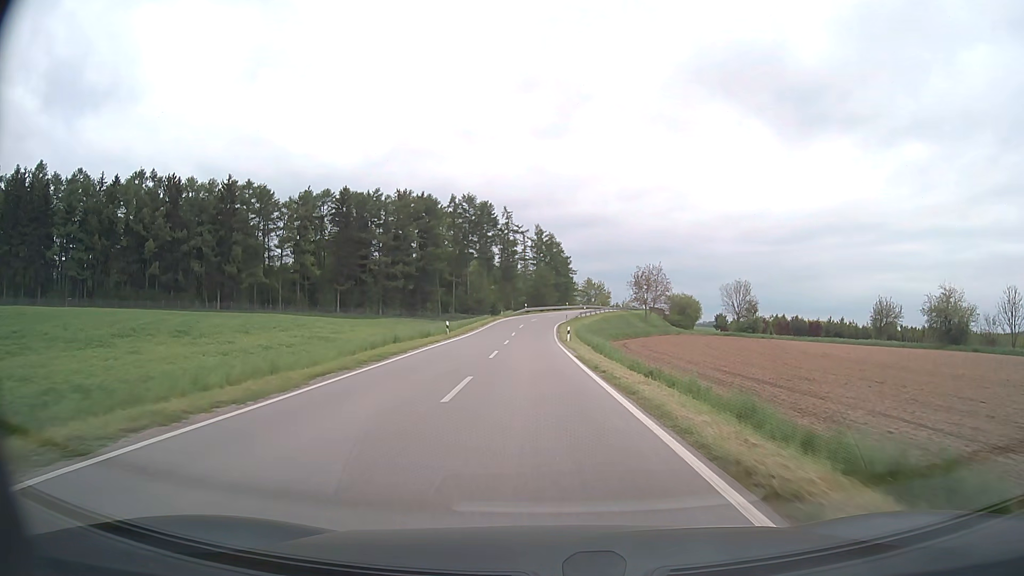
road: secondary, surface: asphalt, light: Day
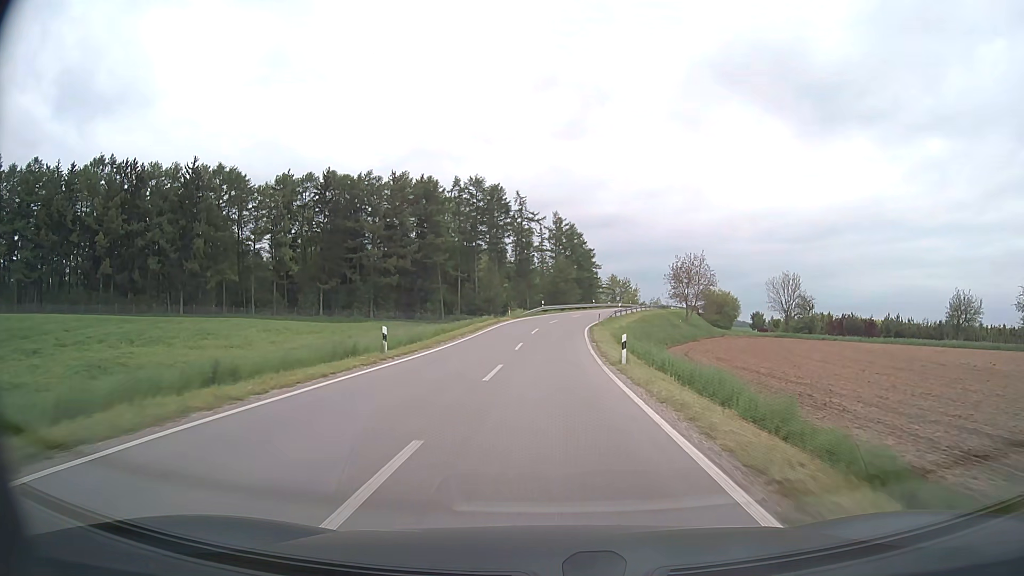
(-0.4, +20.6) m; -1°
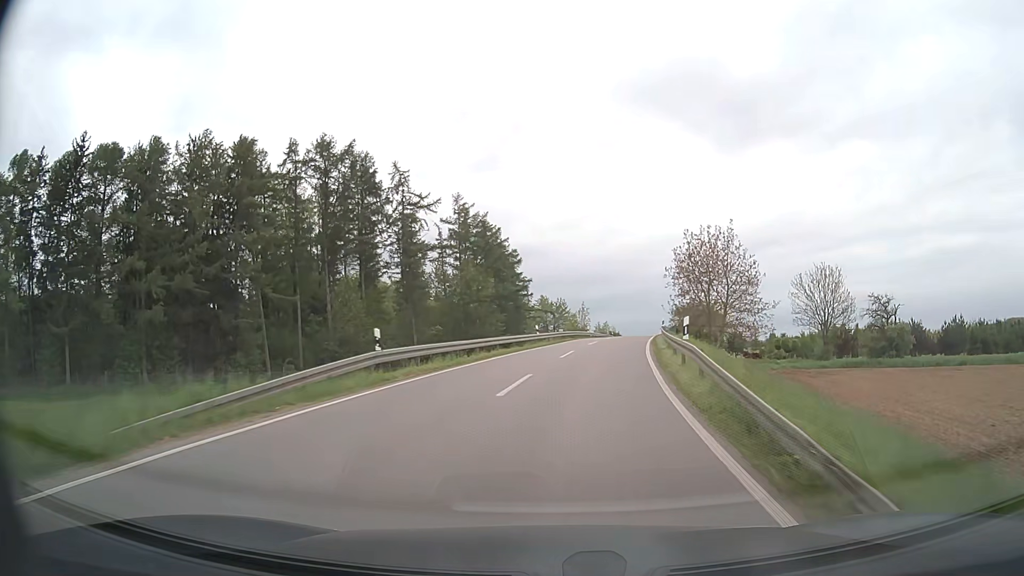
(+1.5, +50.6) m; +7°
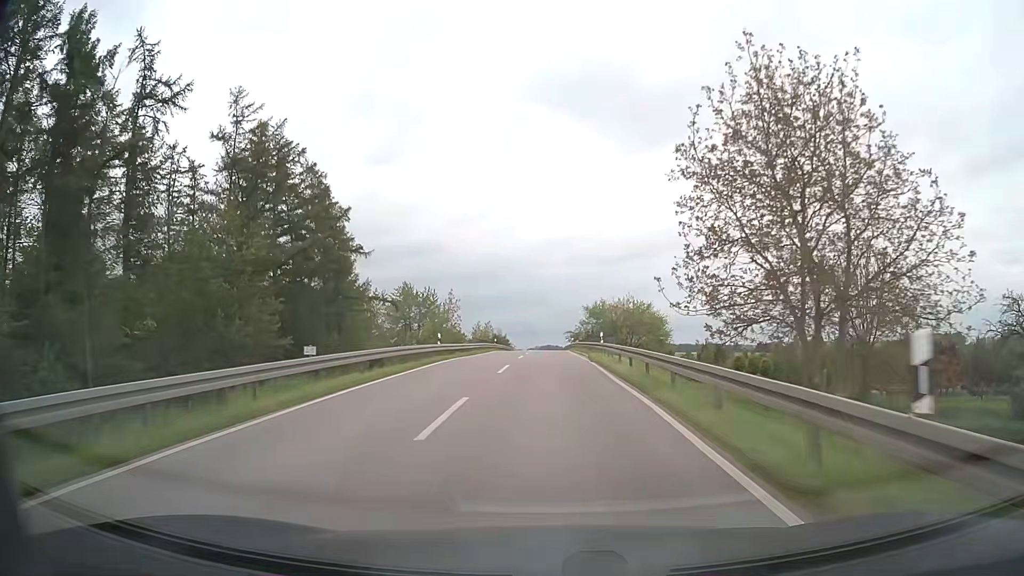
(+4.0, +39.5) m; +9°
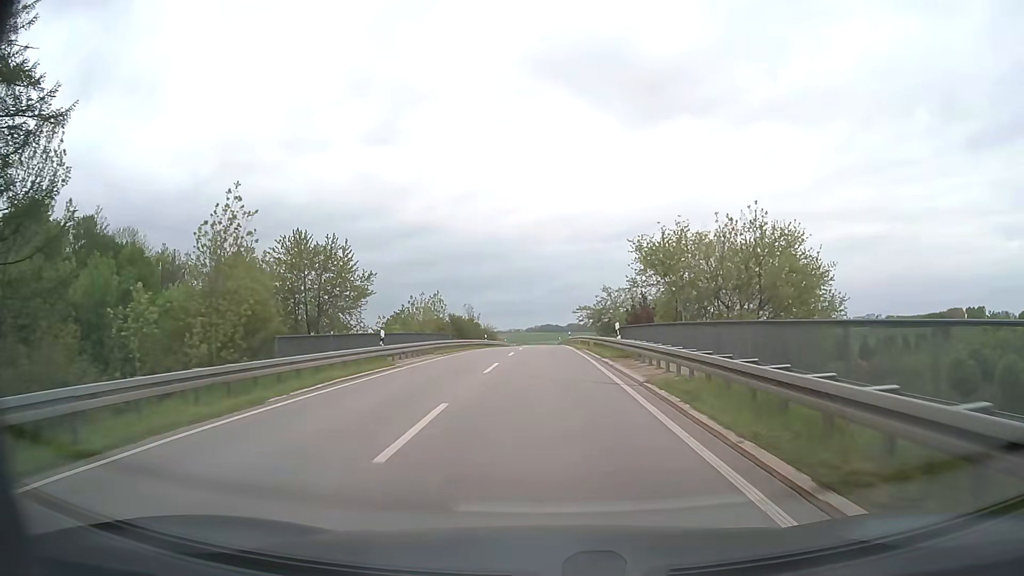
(+0.4, +49.3) m; 0°
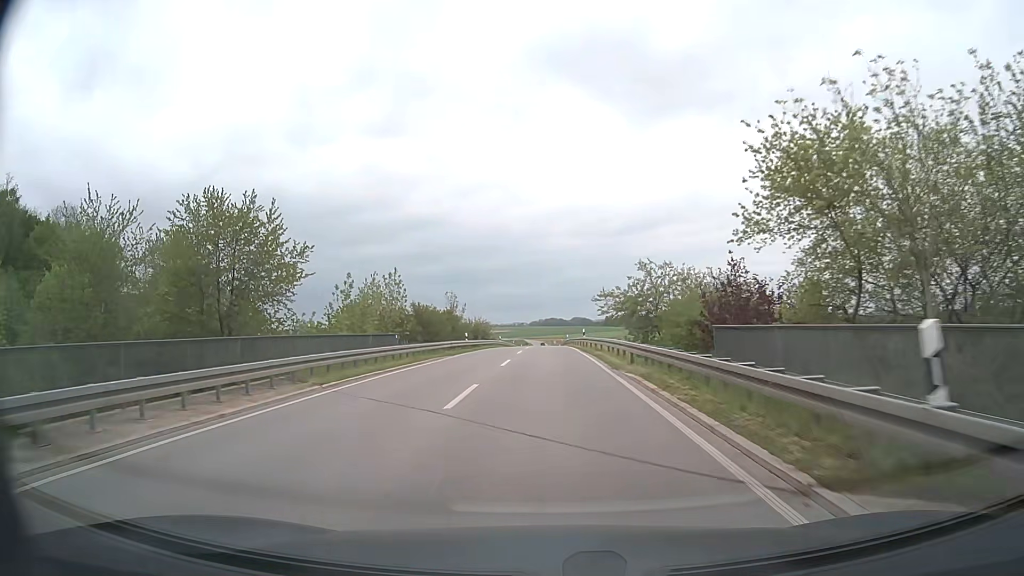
(0.0, +19.6) m; 0°
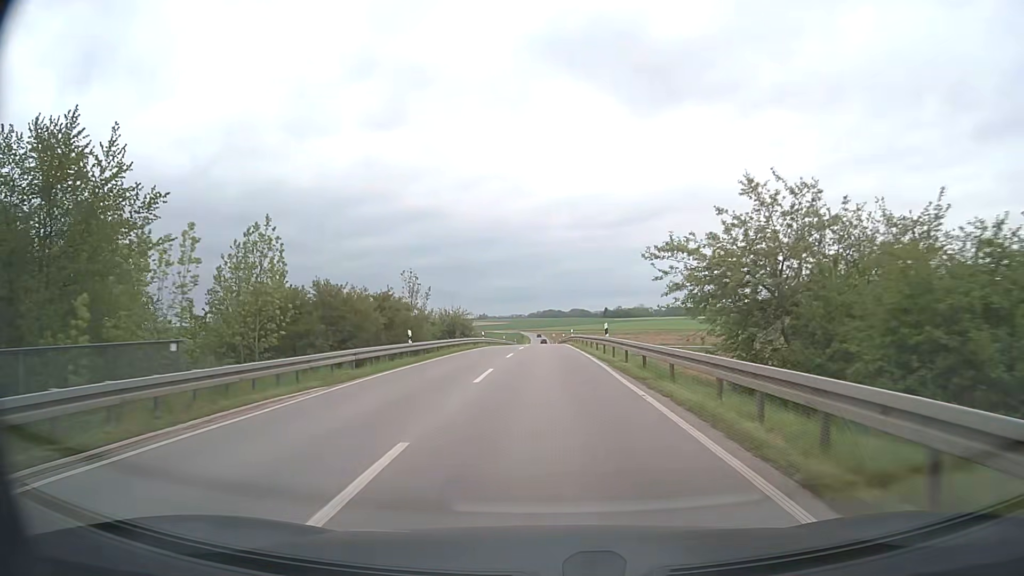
(0.0, +19.7) m; 0°
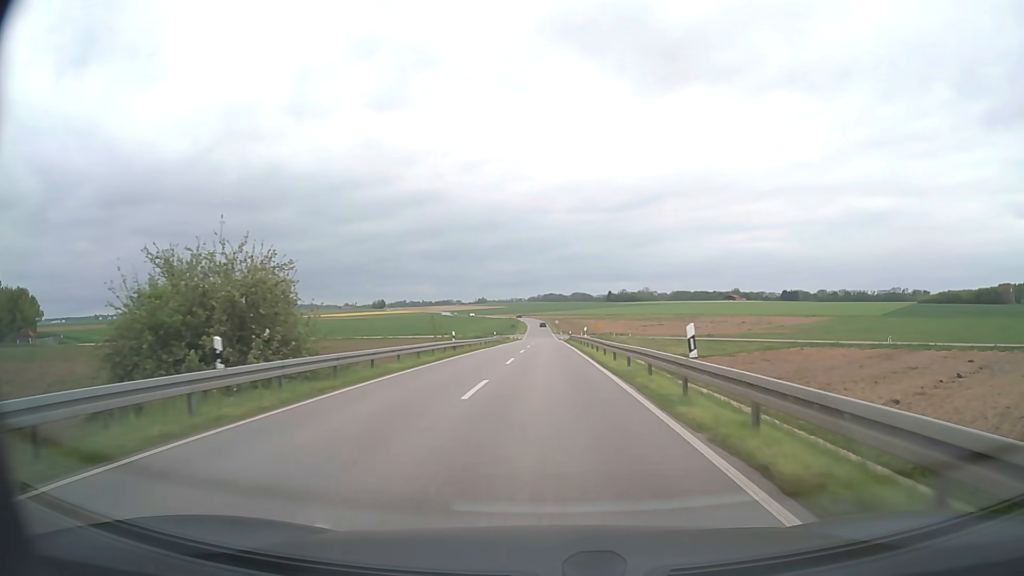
(-0.1, +50.8) m; 0°
(0, +10) (0, +20) (0, +30) (0, +40) (0, +50) (0, +60) (0, +70) (0, +80) (0, +90) (0, +100) m
